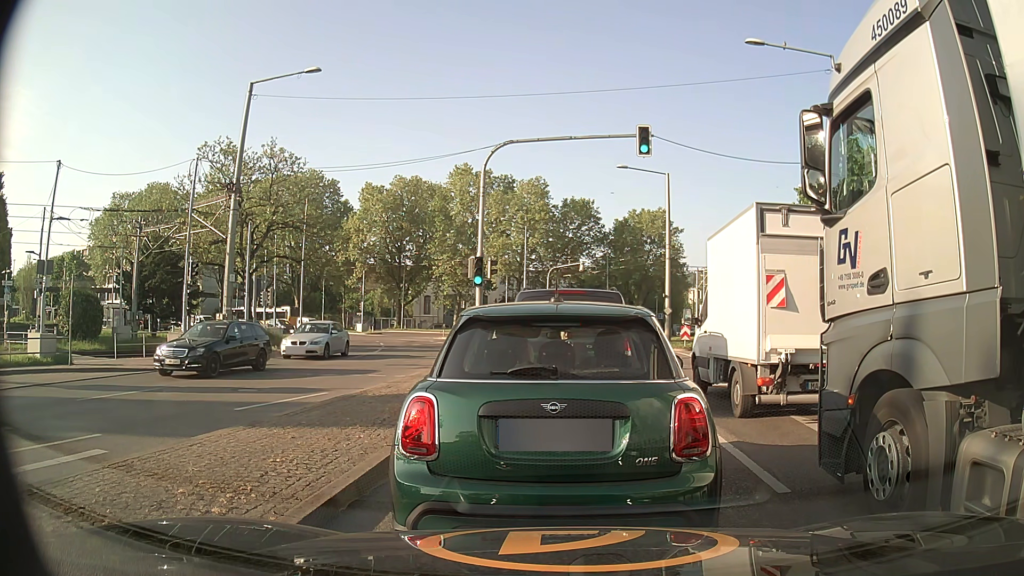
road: secondary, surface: asphalt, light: Day
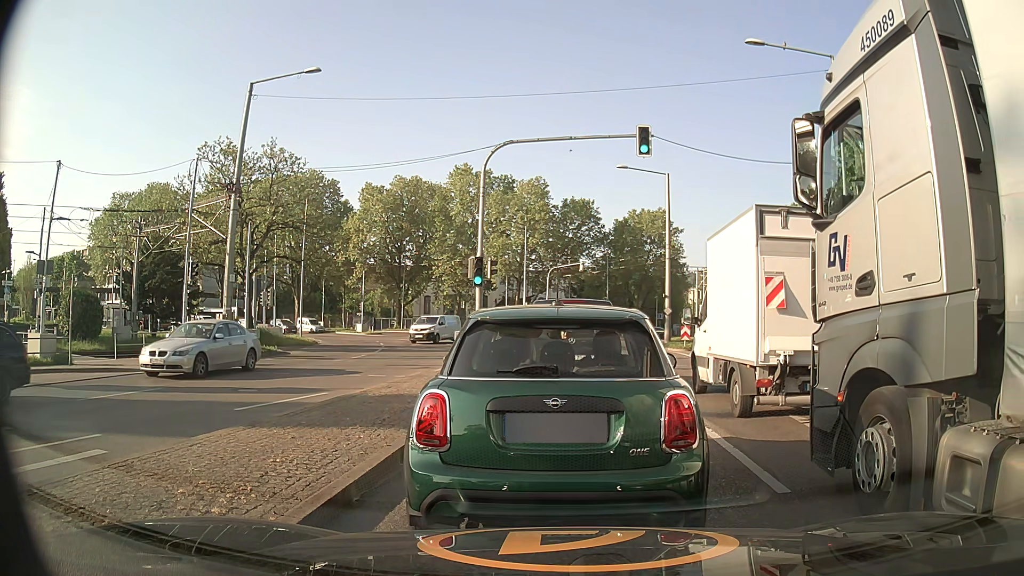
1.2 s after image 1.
(0.0, 0.0) m; 0°
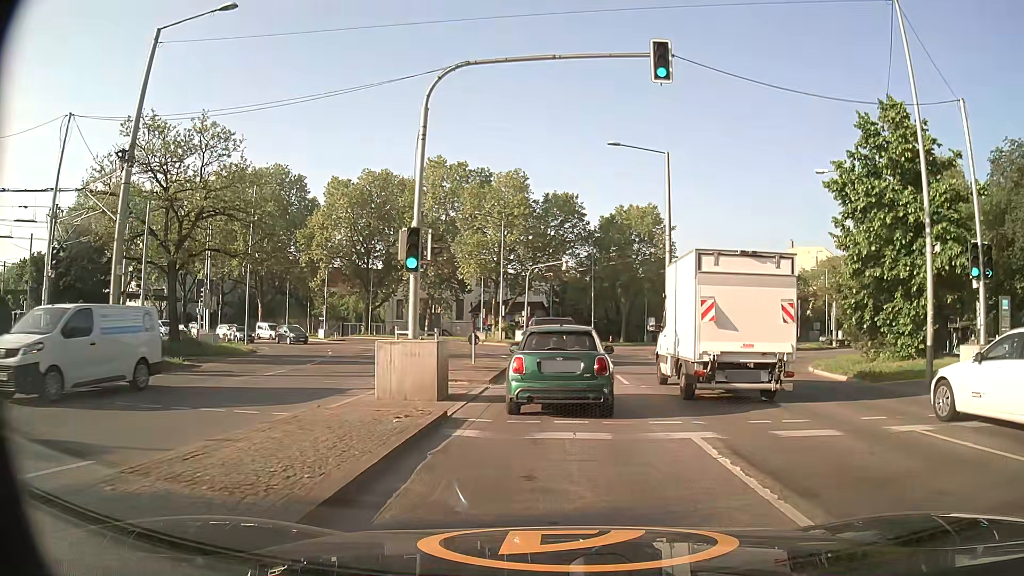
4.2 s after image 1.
(+0.3, +7.5) m; +4°
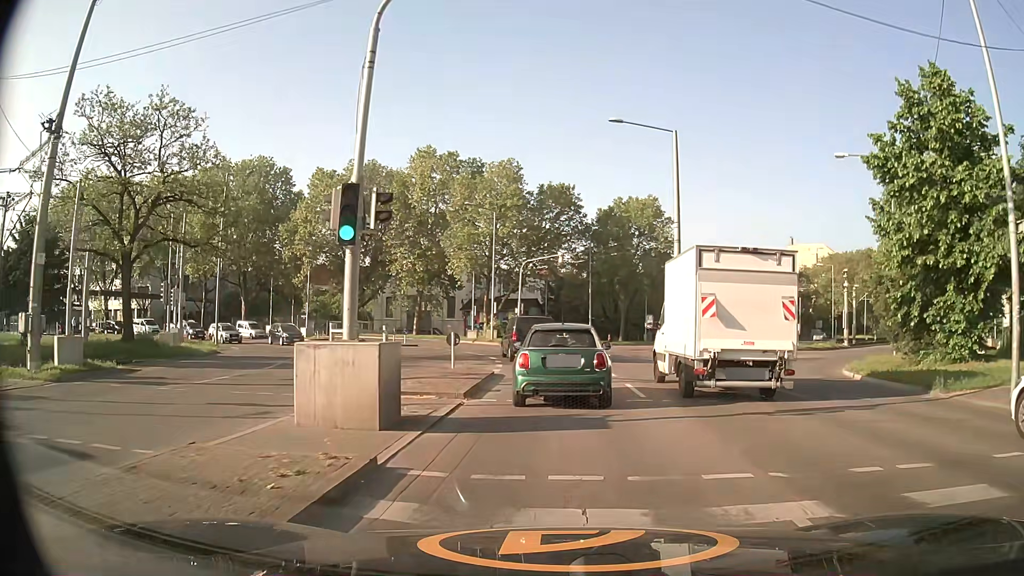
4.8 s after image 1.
(0.0, +4.1) m; 0°
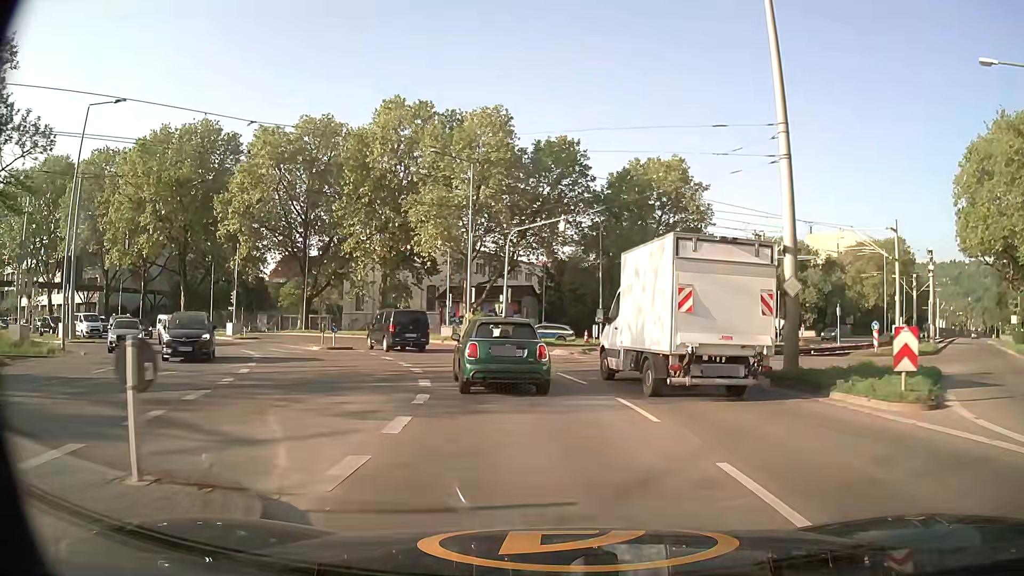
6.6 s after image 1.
(+0.1, +16.3) m; 0°
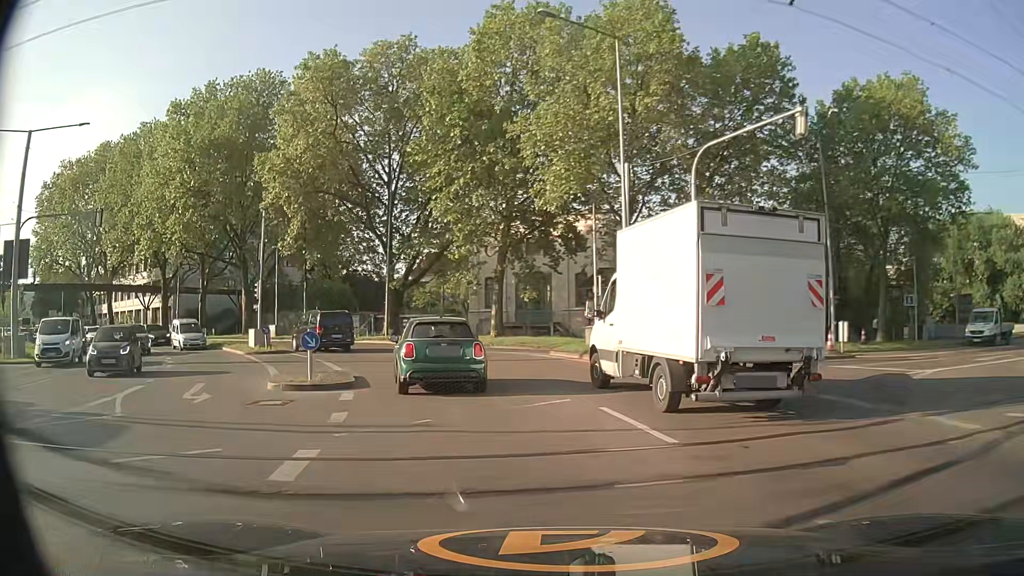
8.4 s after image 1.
(-1.8, +19.4) m; -14°
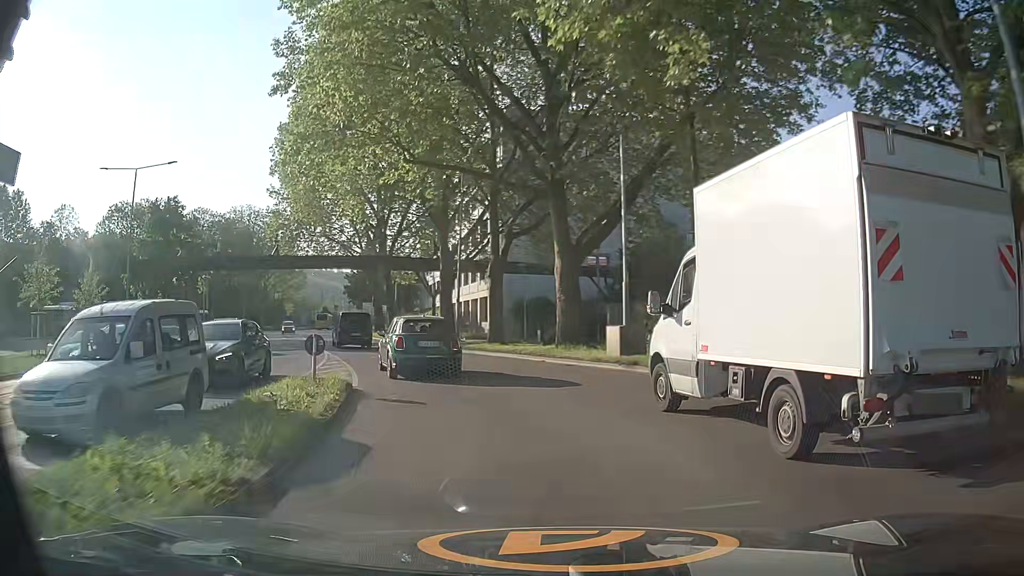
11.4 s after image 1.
(-10.5, +31.5) m; -36°
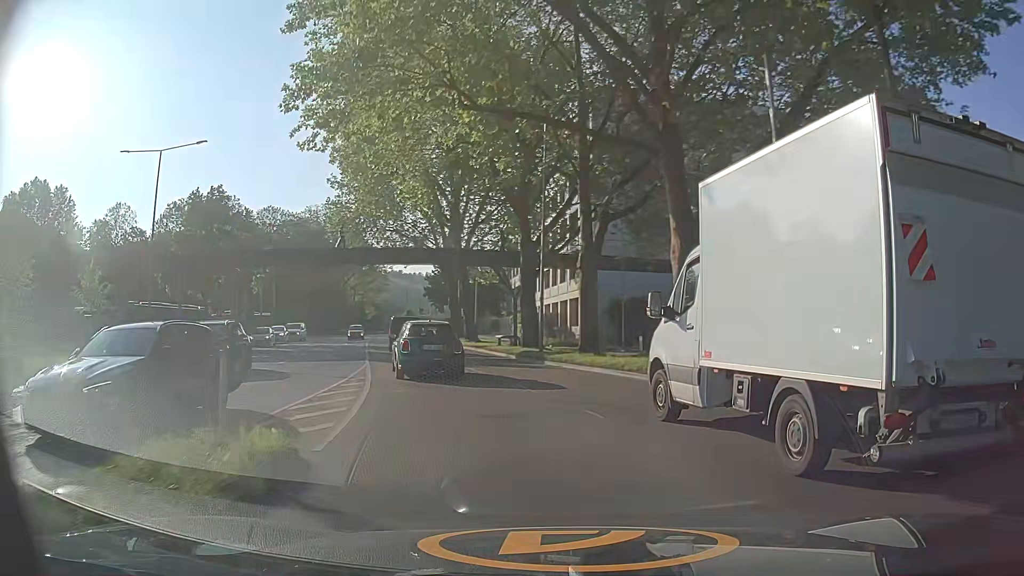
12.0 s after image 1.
(-0.5, +7.1) m; -8°
(-1, +10) (-3, +20) (-6, +29) (-8, +39) (-11, +49) (-13, +58) (-16, +68) (-18, +78) (-20, +88) (-21, +98) m
